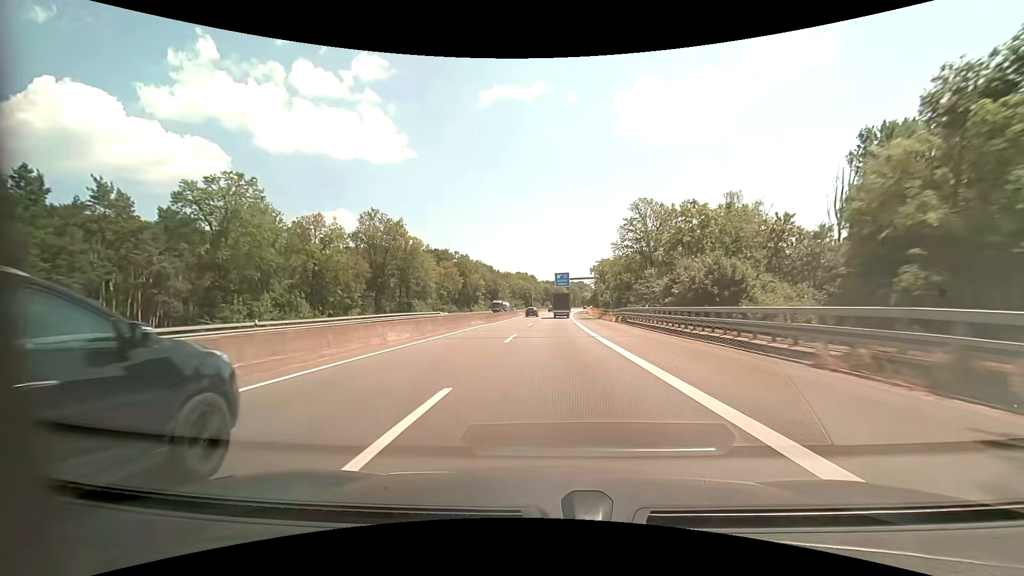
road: motorway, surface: asphalt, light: Day
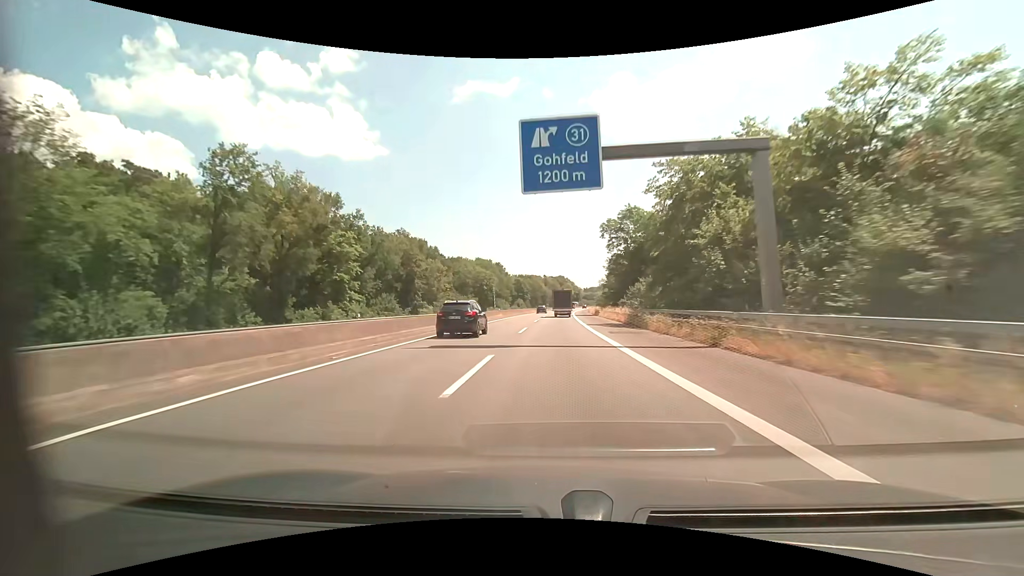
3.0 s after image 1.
(+1.9, +84.6) m; +3°
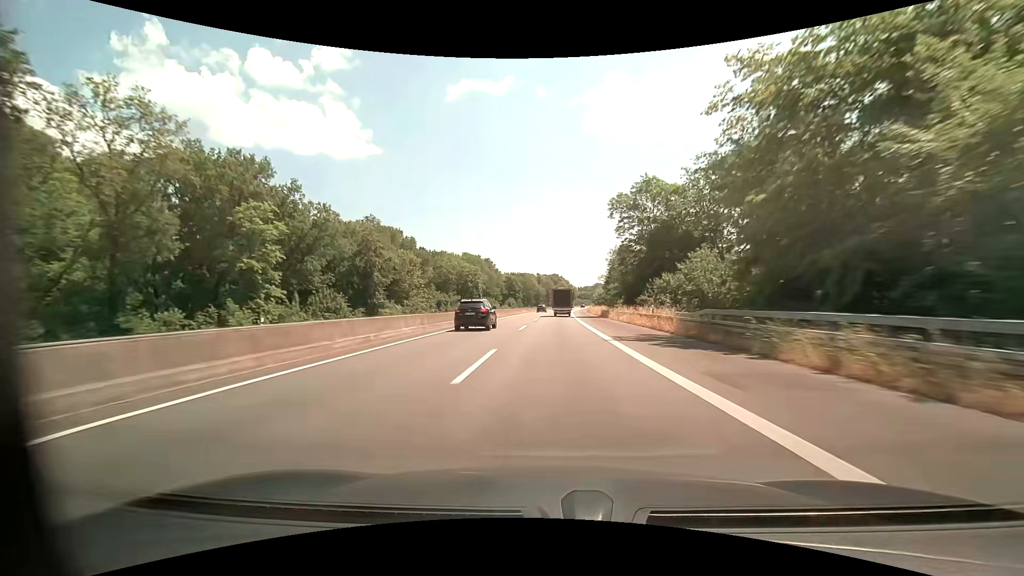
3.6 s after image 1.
(+0.1, +17.1) m; +1°
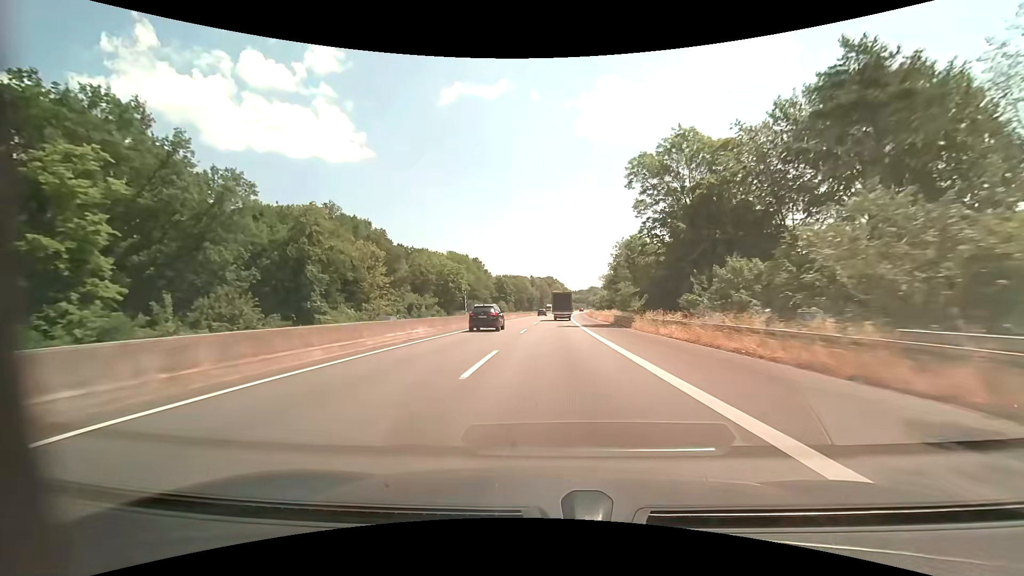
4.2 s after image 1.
(+0.1, +17.0) m; +1°
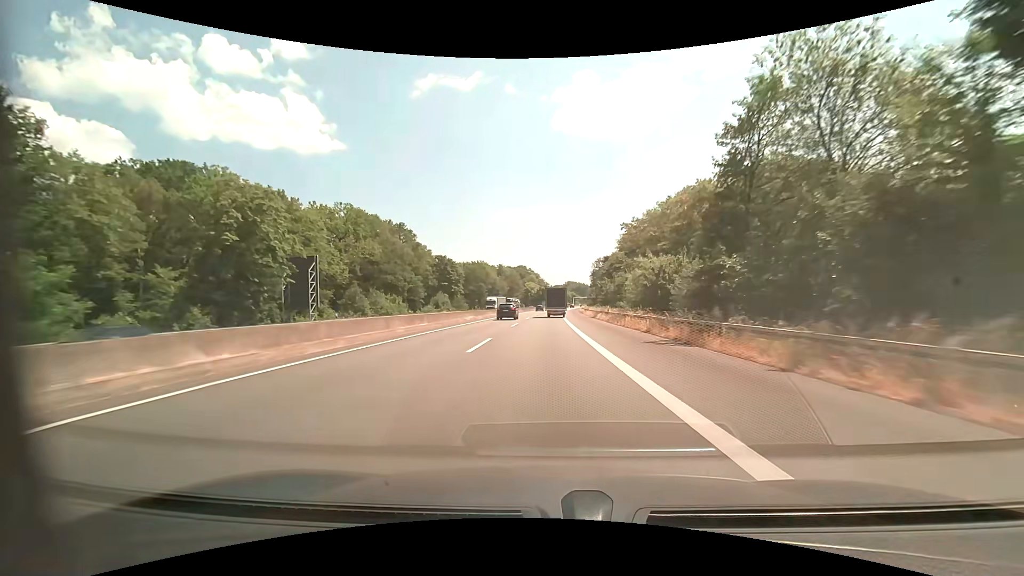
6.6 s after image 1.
(+1.3, +67.3) m; +3°
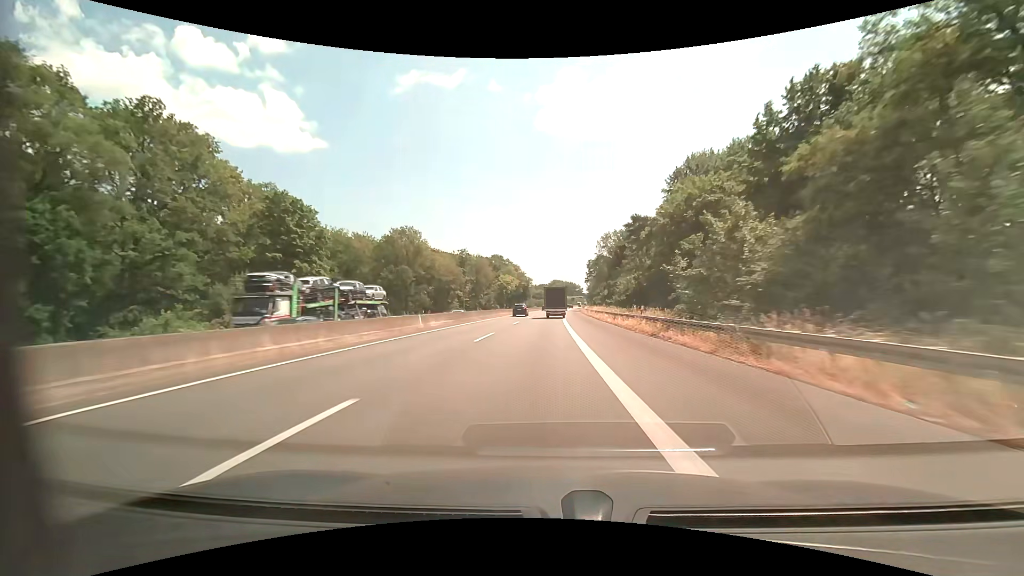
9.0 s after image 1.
(+1.1, +67.5) m; +2°
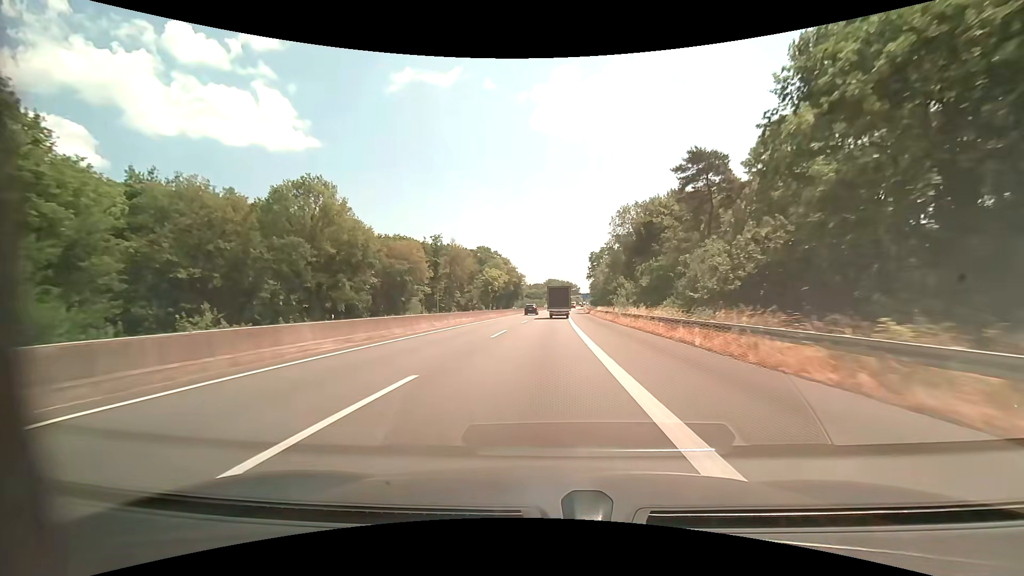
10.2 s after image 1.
(+0.1, +33.5) m; 0°
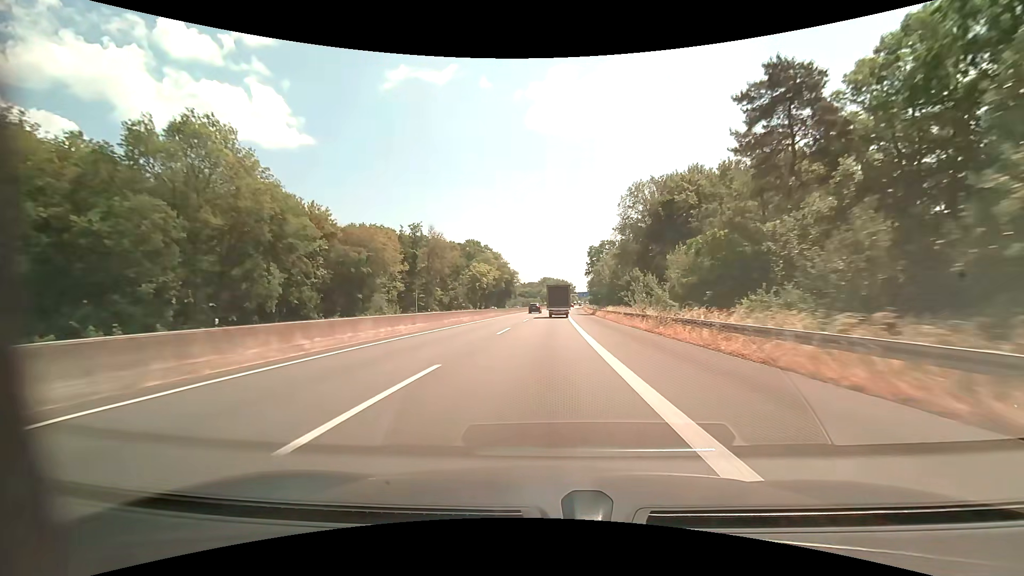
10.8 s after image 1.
(+0.1, +16.6) m; 0°
(0, +10) (0, +20) (0, +30) (0, +40) (+1, +50) (+1, +60) (+1, +70) (+1, +80) (+1, +90) (+1, +100) m
